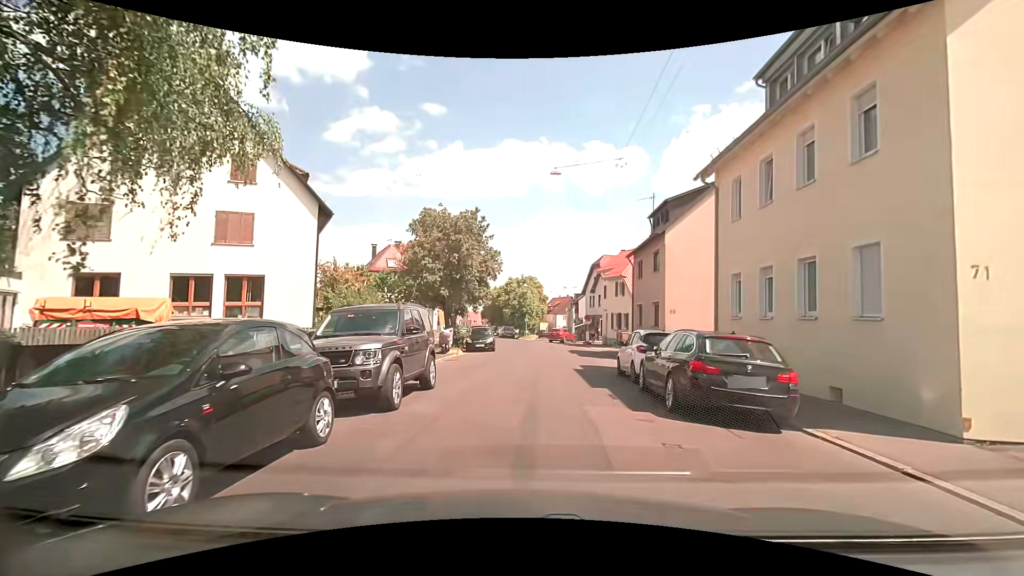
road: residential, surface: asphalt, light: Day
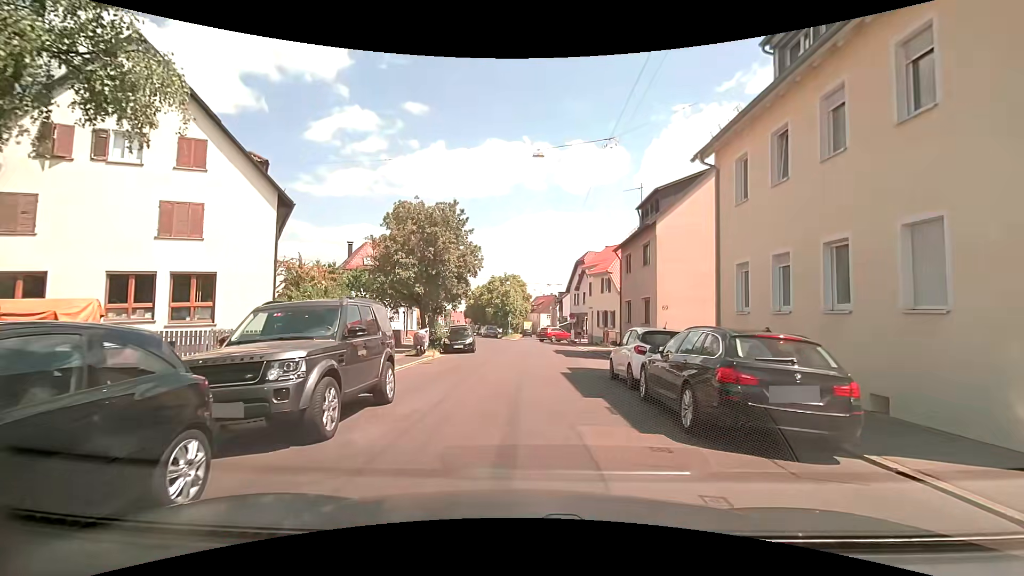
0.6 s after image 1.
(+0.1, +2.1) m; +1°
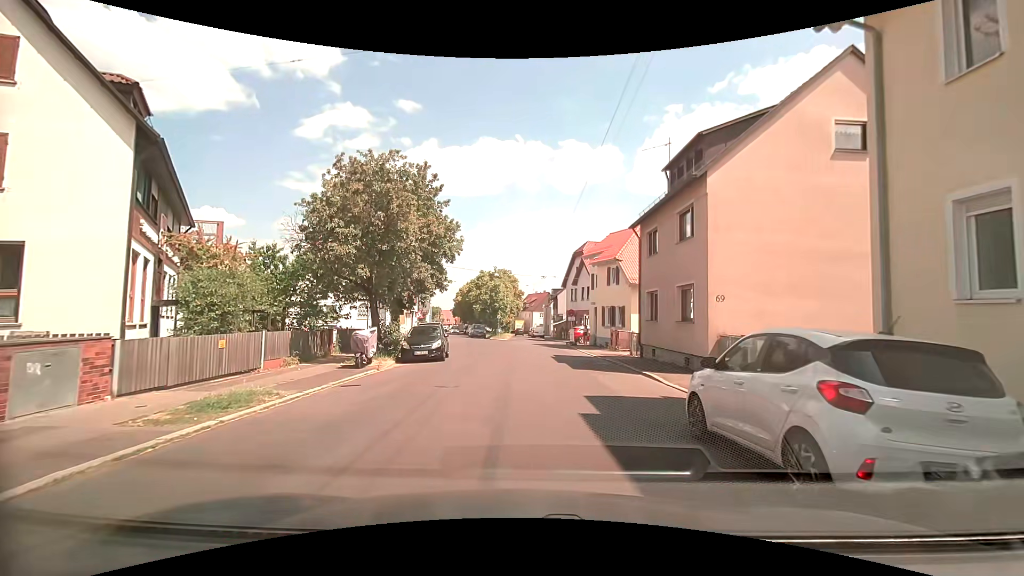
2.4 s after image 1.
(+0.2, +7.7) m; +2°
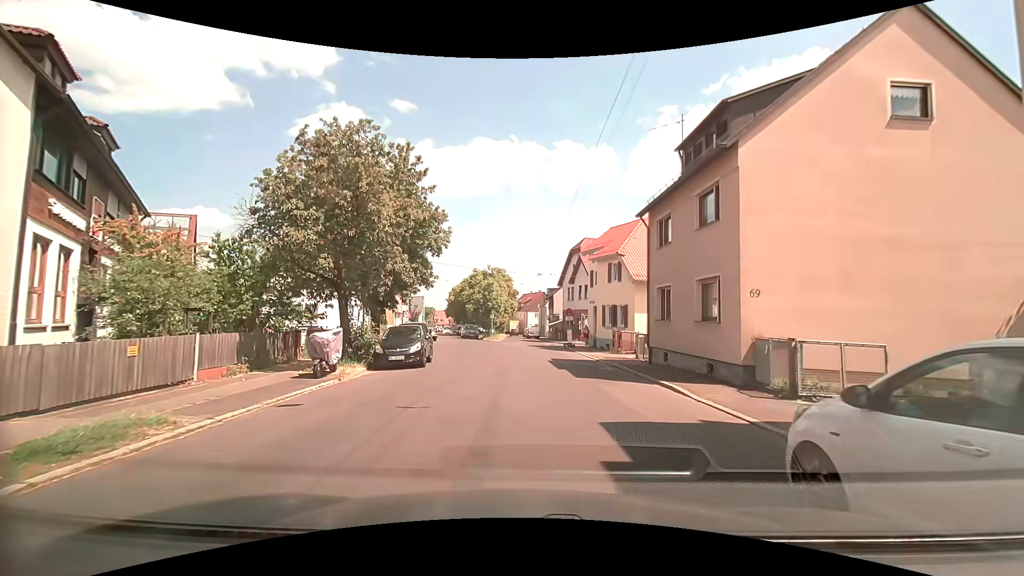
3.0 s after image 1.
(0.0, +2.9) m; 0°
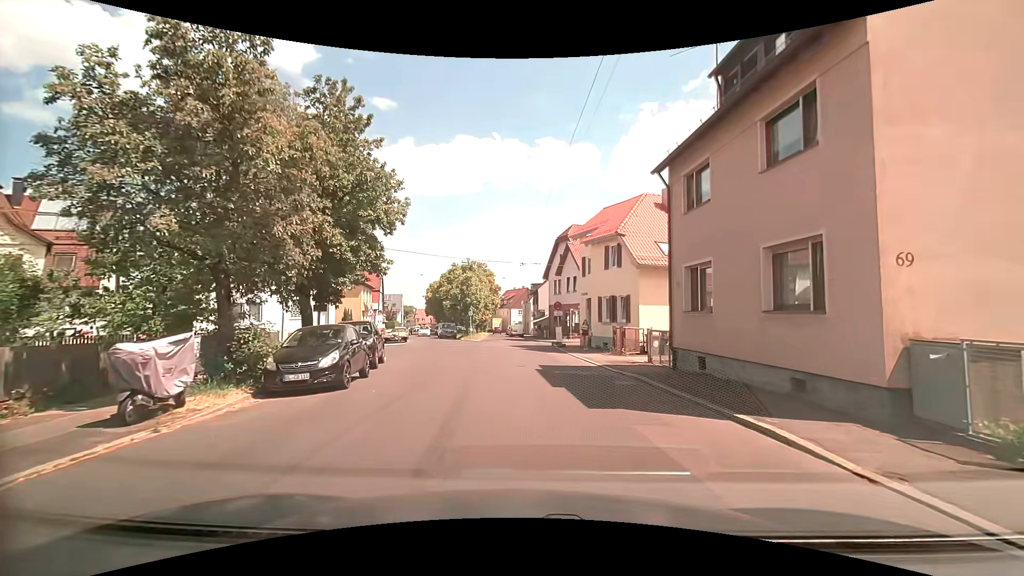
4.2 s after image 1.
(+0.1, +6.0) m; +2°
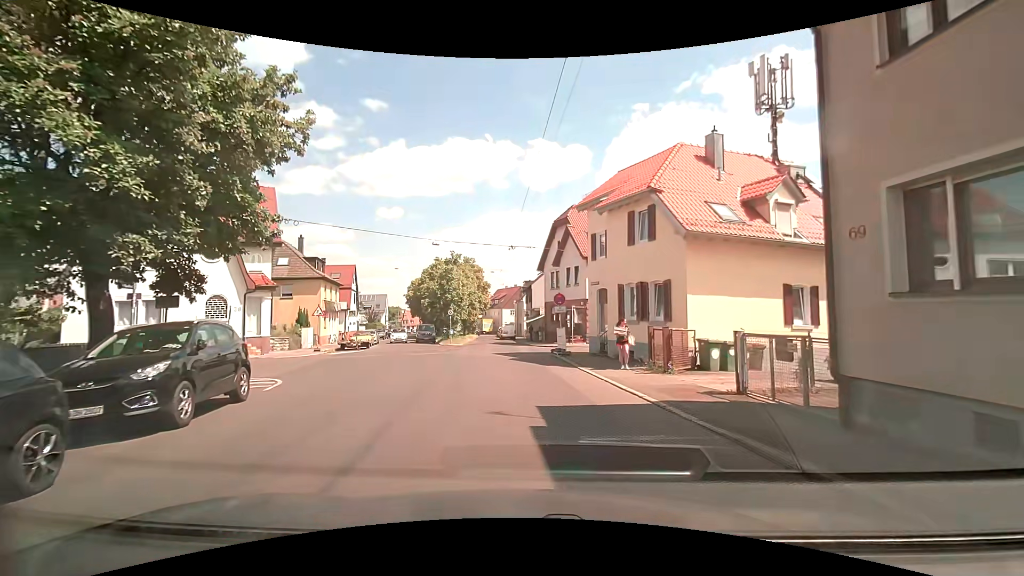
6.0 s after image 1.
(+0.1, +8.9) m; 0°
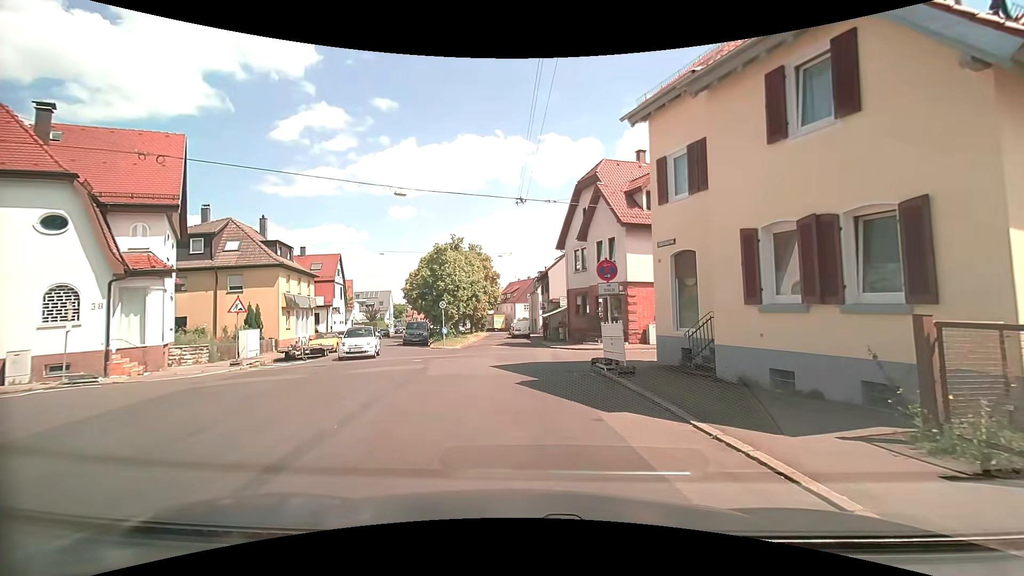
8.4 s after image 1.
(+0.1, +10.7) m; -1°
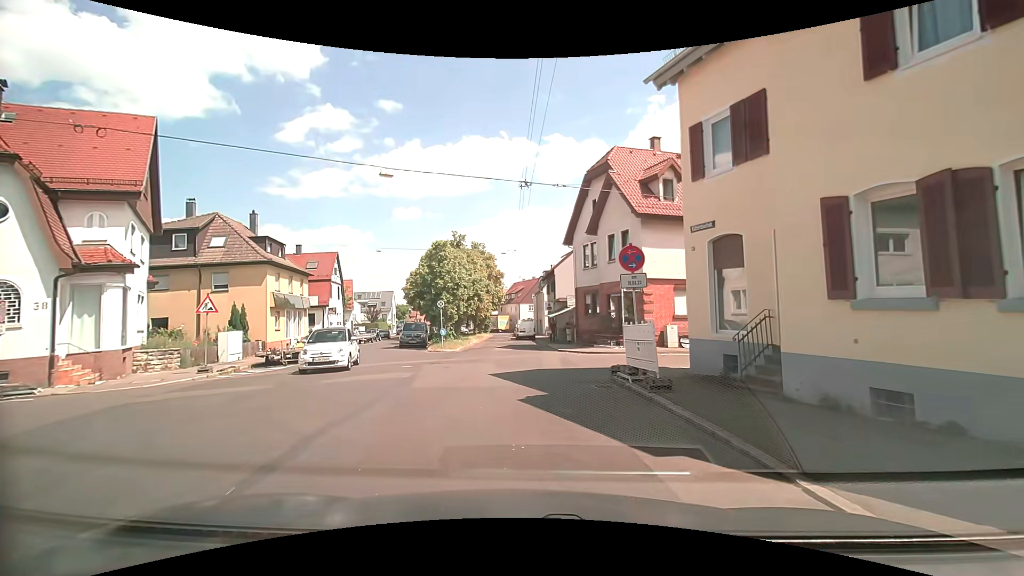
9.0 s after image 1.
(0.0, +2.5) m; 0°
